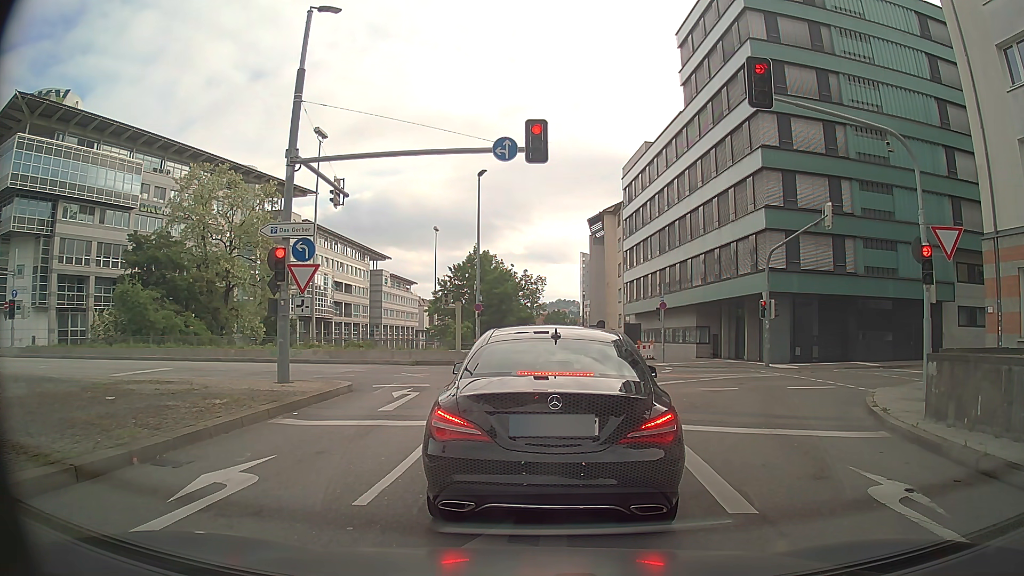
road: primary_link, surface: asphalt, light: Day
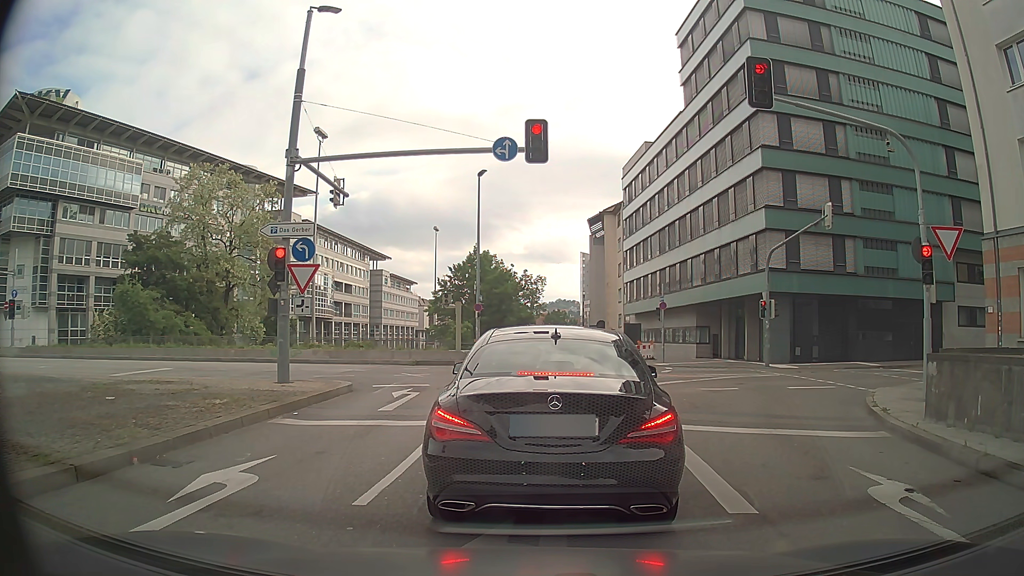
(0.0, 0.0) m; 0°
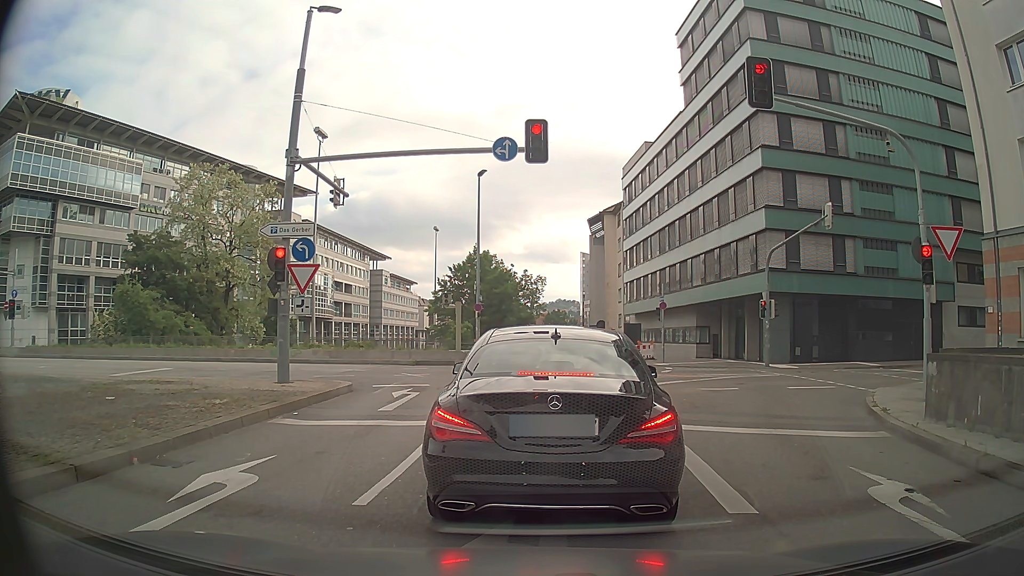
(0.0, 0.0) m; 0°
(0, +10) (0, +20) (-5, +29) (-14, +32) (-24, +32) (-34, +32) (-44, +32) (-54, +33) (-64, +35) (-73, +39) m
